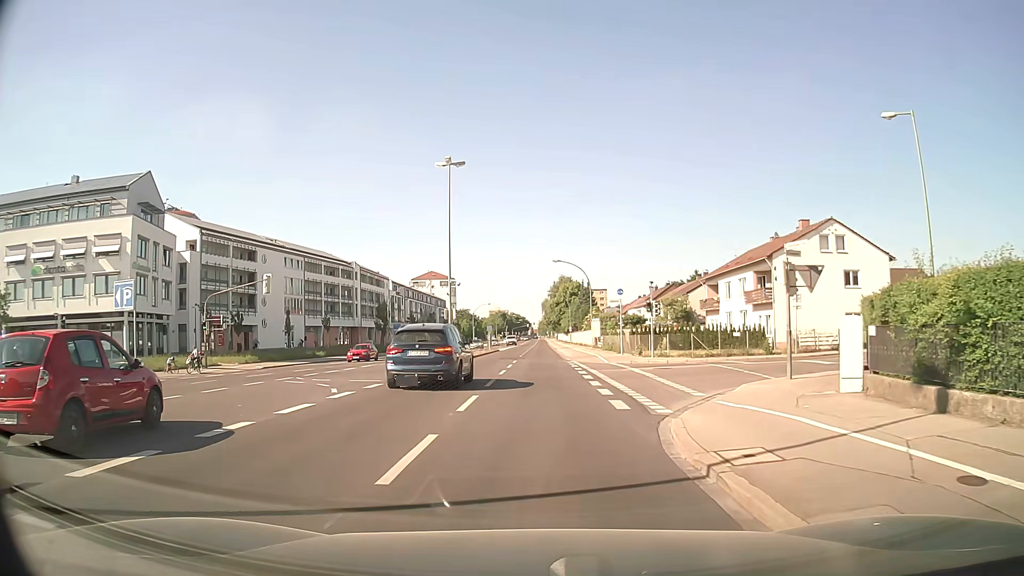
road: secondary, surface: asphalt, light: Day
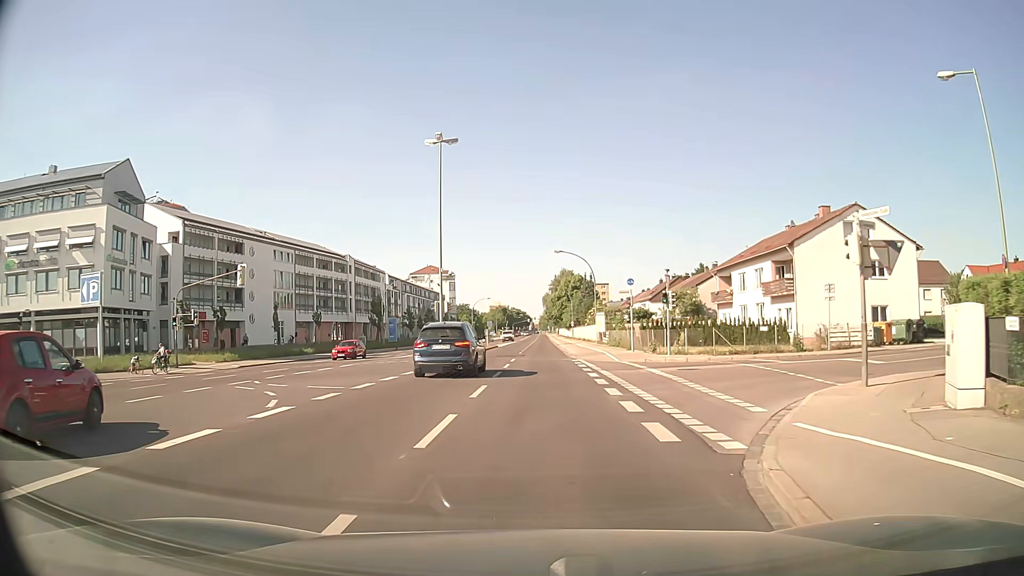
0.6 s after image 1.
(0.0, +4.5) m; +1°
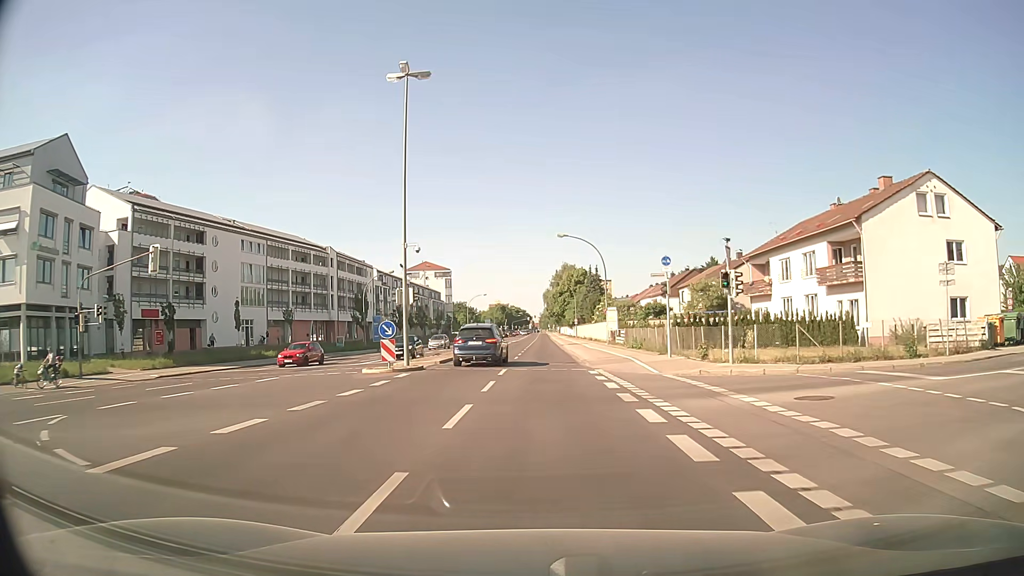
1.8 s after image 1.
(-0.1, +10.8) m; -1°
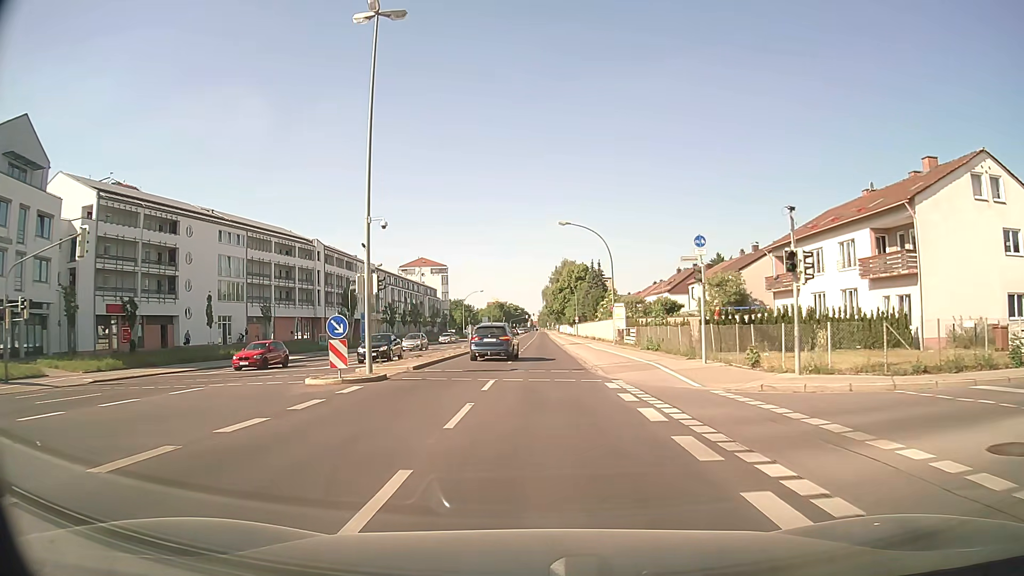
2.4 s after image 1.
(0.0, +6.1) m; 0°
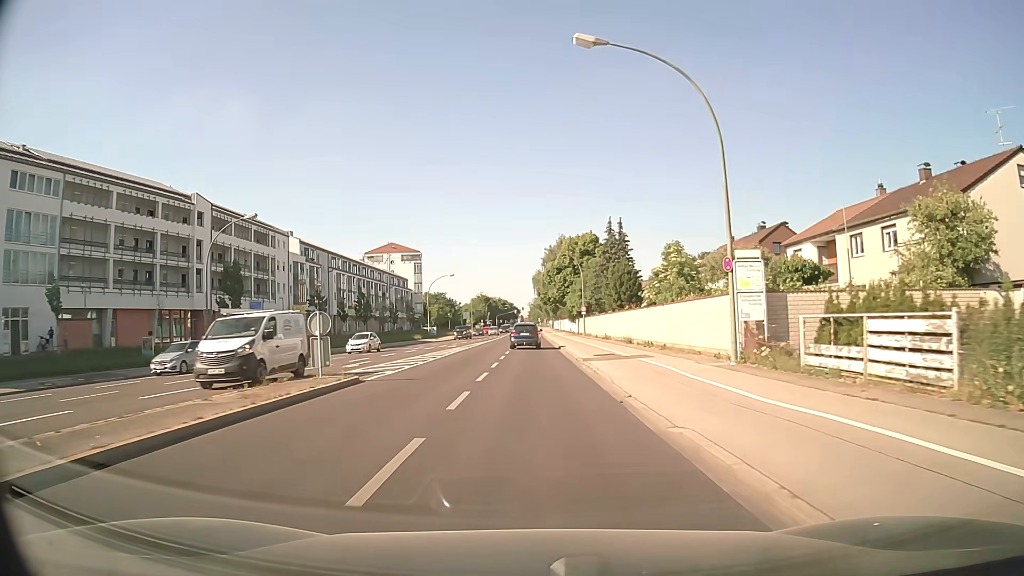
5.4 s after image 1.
(+0.3, +34.7) m; +1°
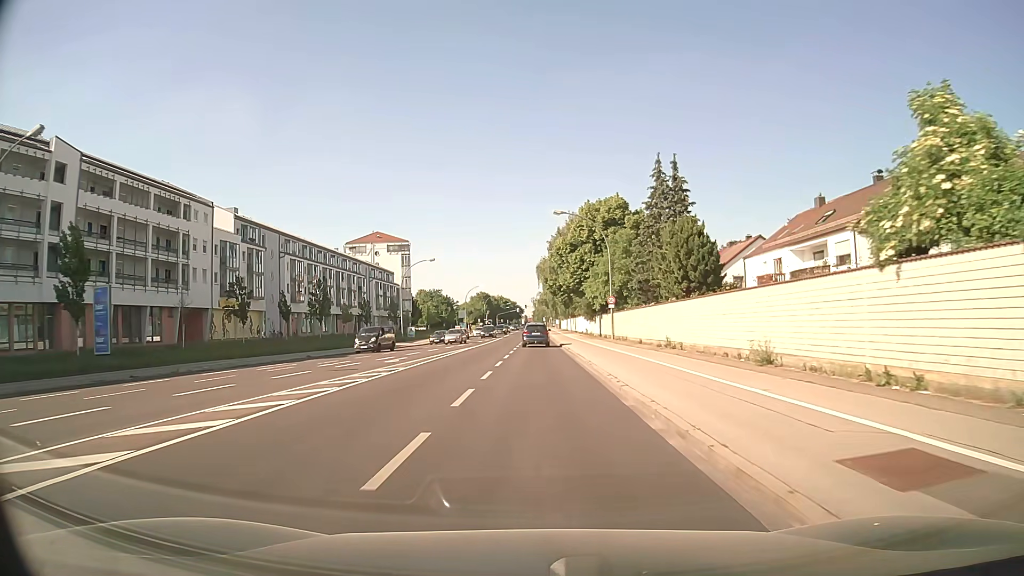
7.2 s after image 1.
(-0.1, +23.9) m; 0°
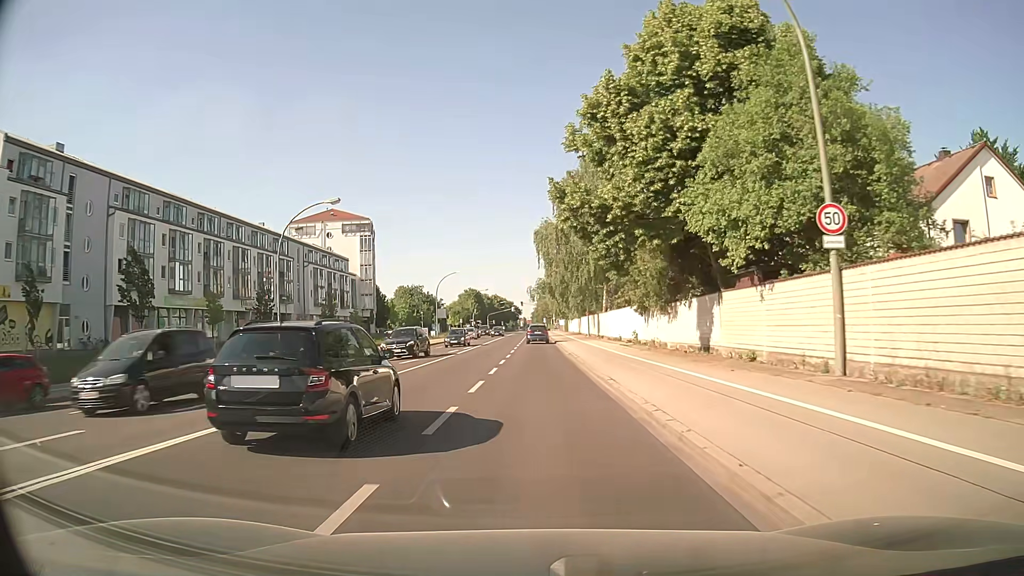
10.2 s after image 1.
(0.0, +38.7) m; 0°
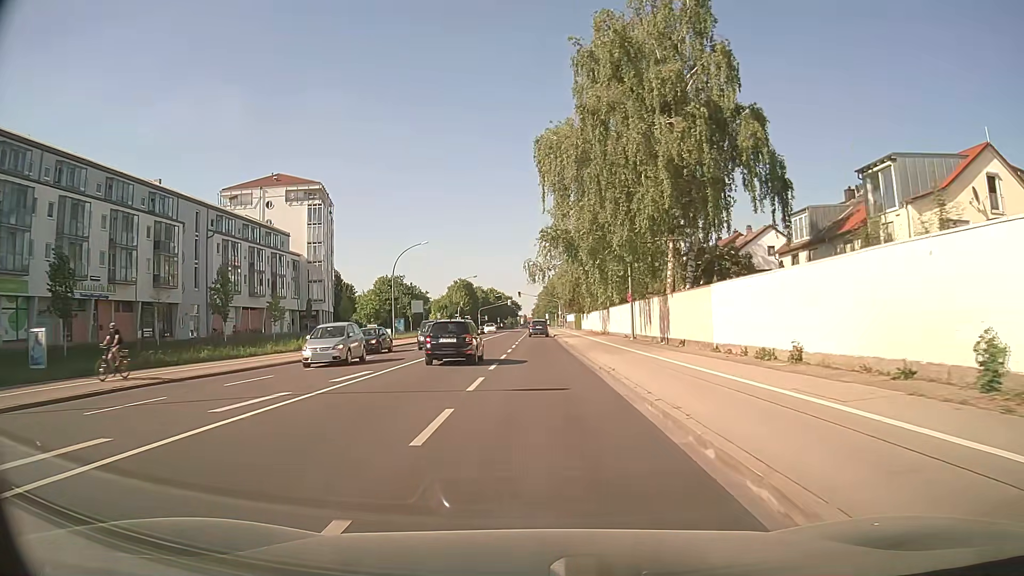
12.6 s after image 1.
(+0.1, +31.4) m; 0°
(0, +10) (0, +20) (0, +30) (0, +40) (0, +50) (0, +60) (0, +70) (0, +80) (0, +90) (0, +100) m
